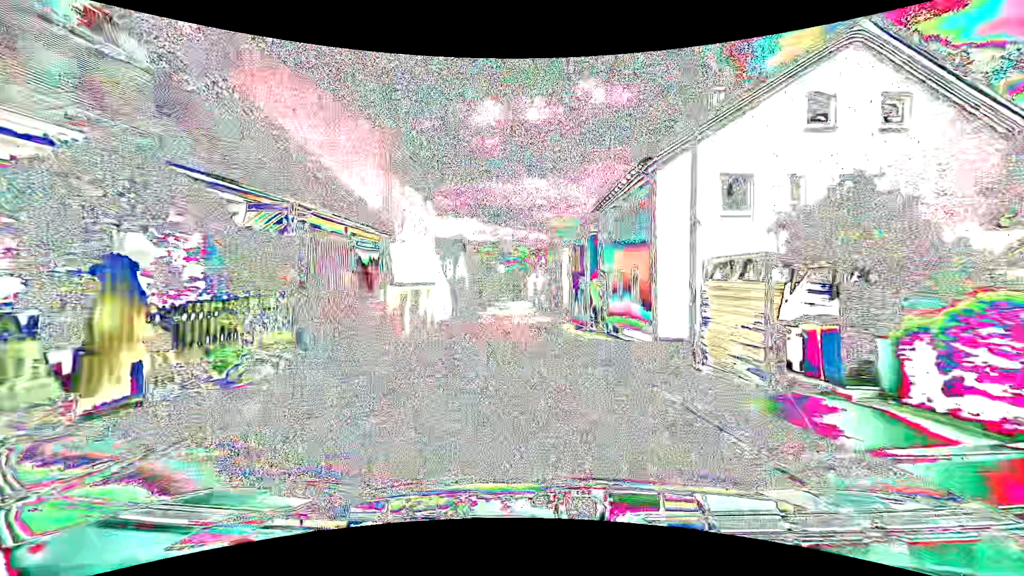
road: tertiary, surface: asphalt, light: Day
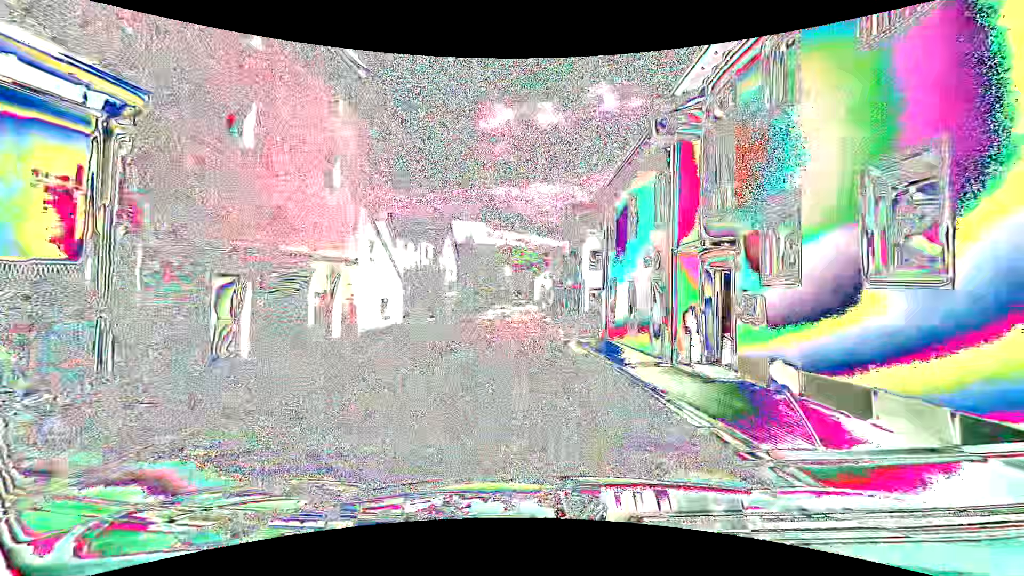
(0.0, +16.9) m; 0°
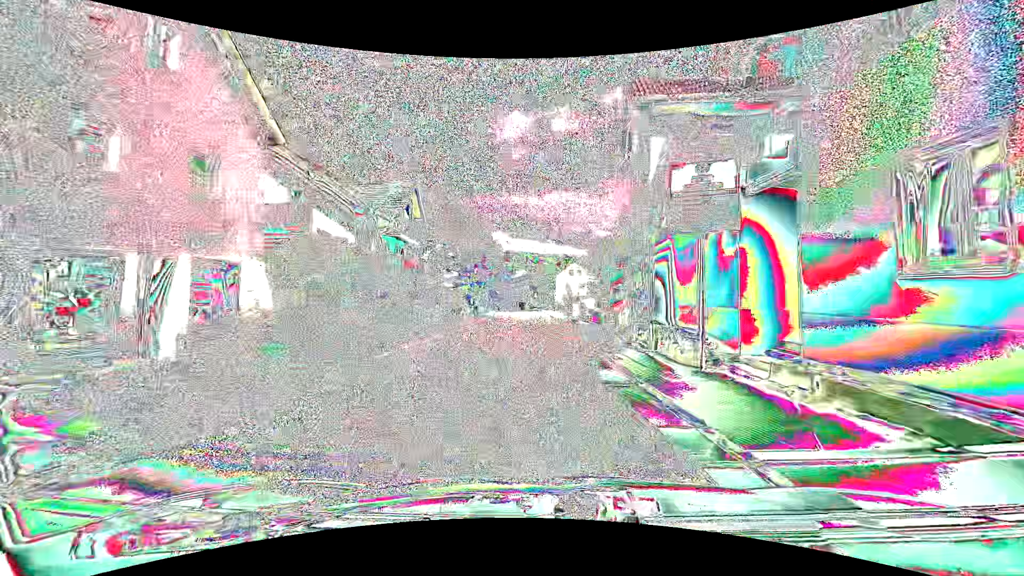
(-0.5, +44.3) m; -3°
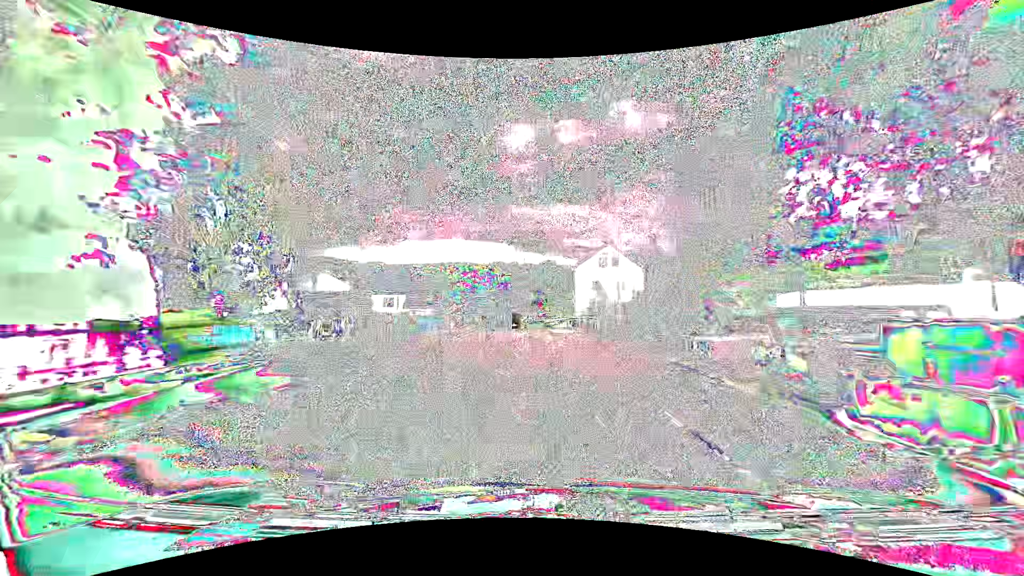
(+0.5, +45.7) m; 0°
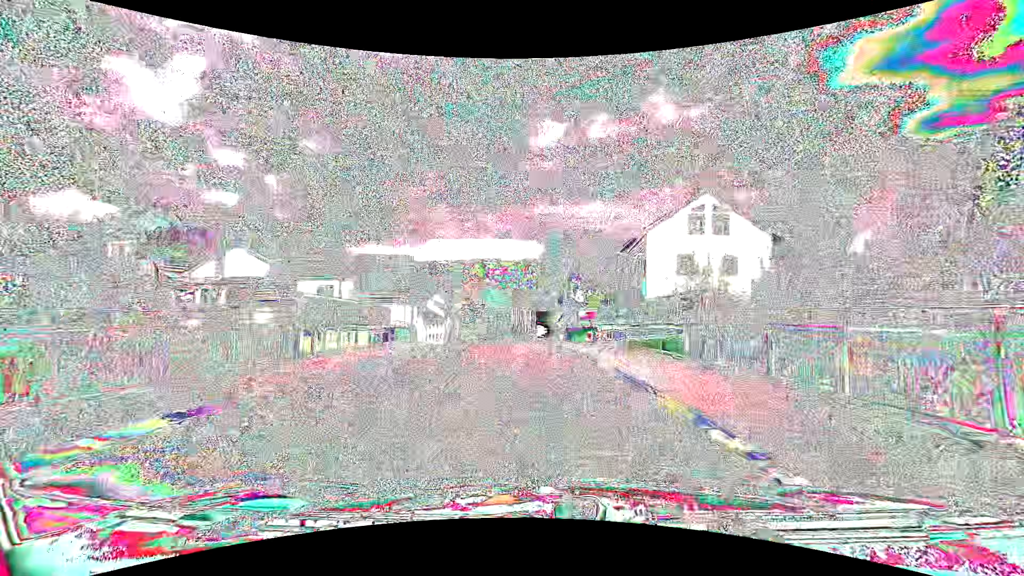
(-0.6, +25.4) m; -4°
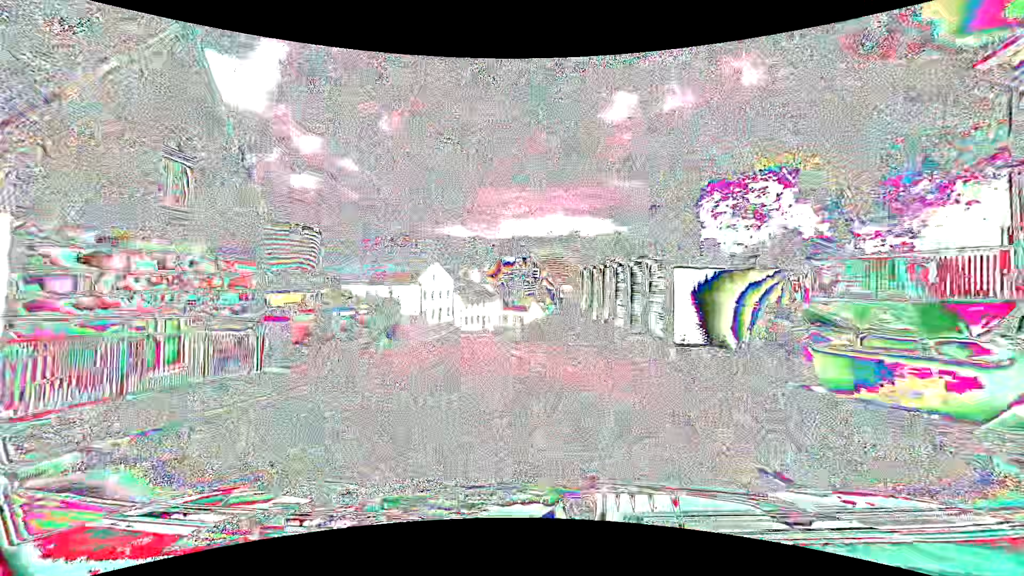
(-1.4, +29.8) m; -8°
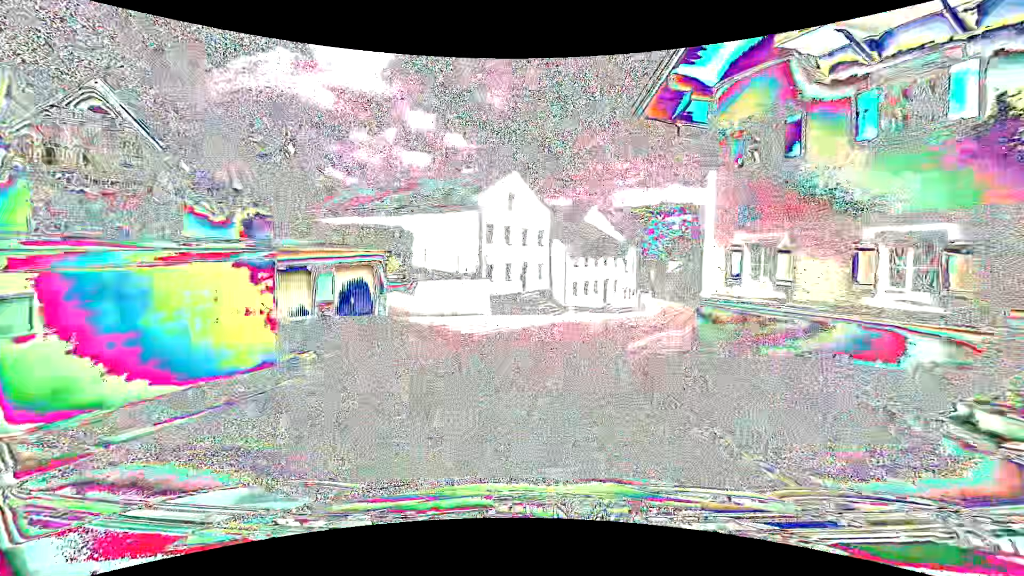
(-4.5, +33.1) m; -12°
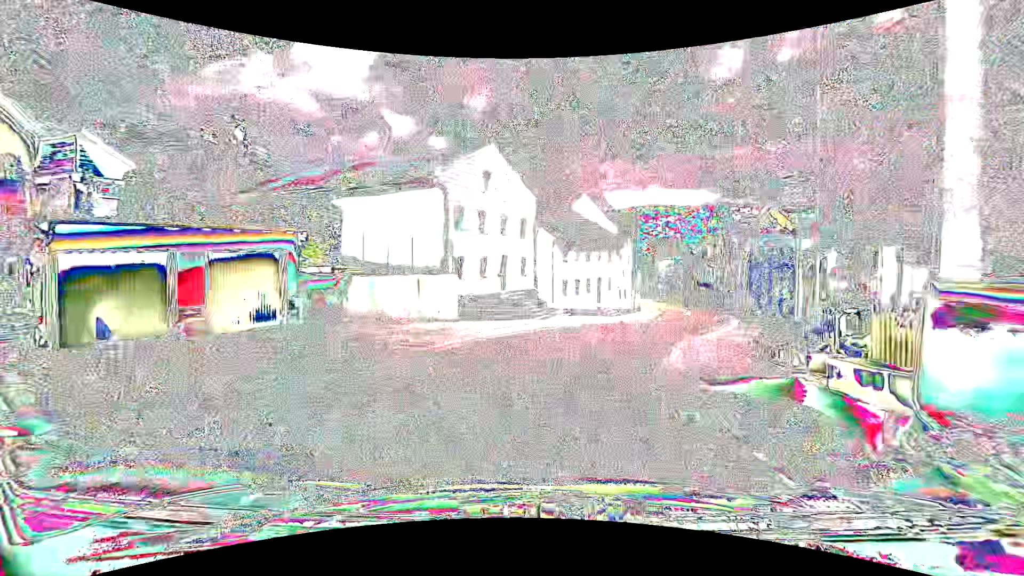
(0.0, +6.4) m; +1°
